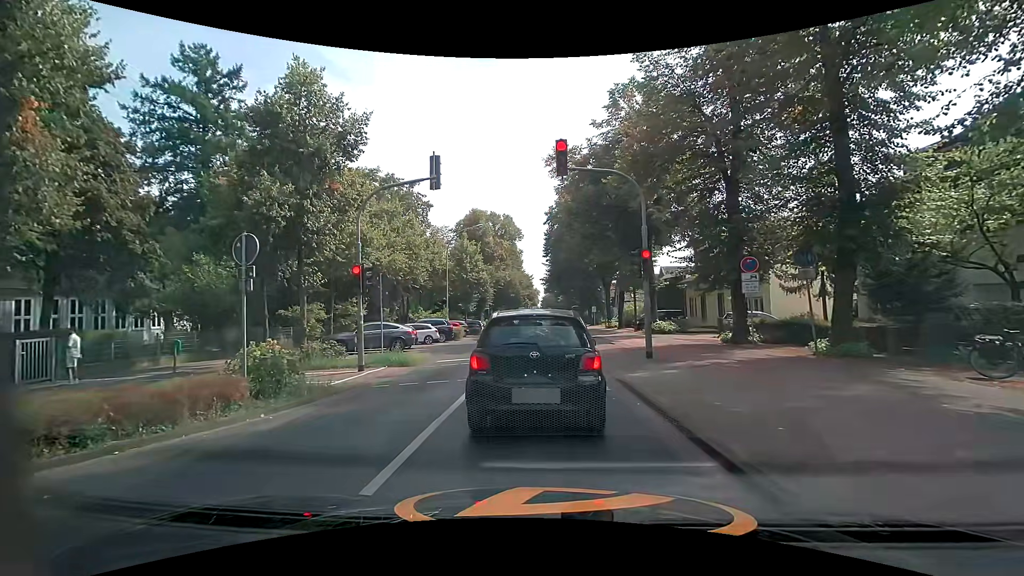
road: secondary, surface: asphalt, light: Day
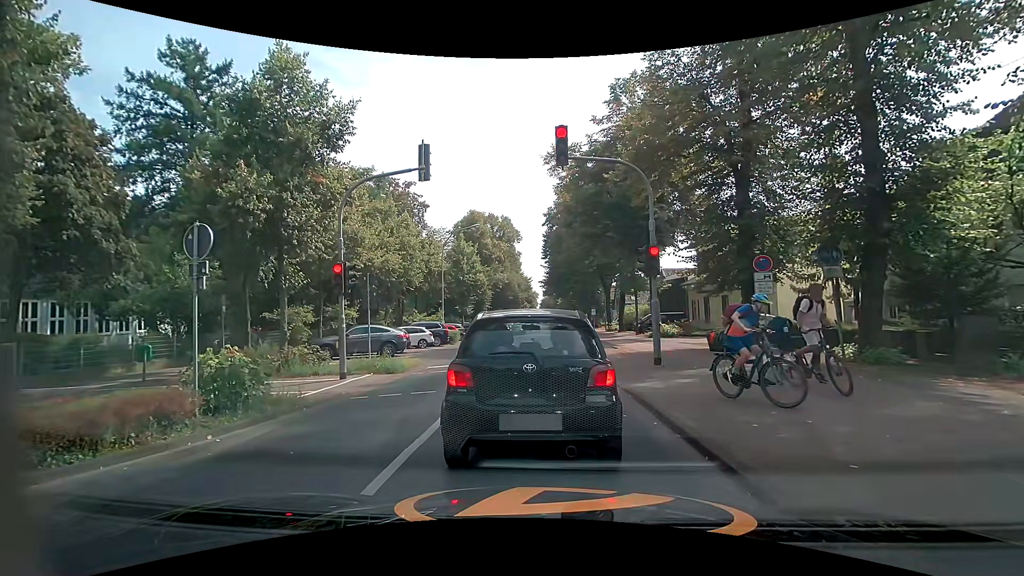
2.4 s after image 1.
(0.0, +1.2) m; 0°
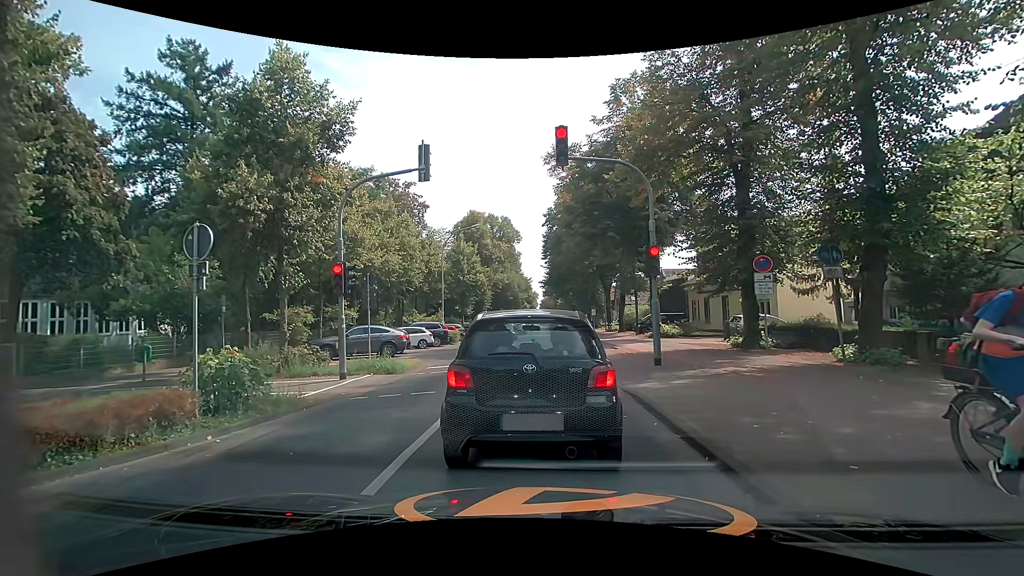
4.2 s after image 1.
(0.0, +0.1) m; 0°
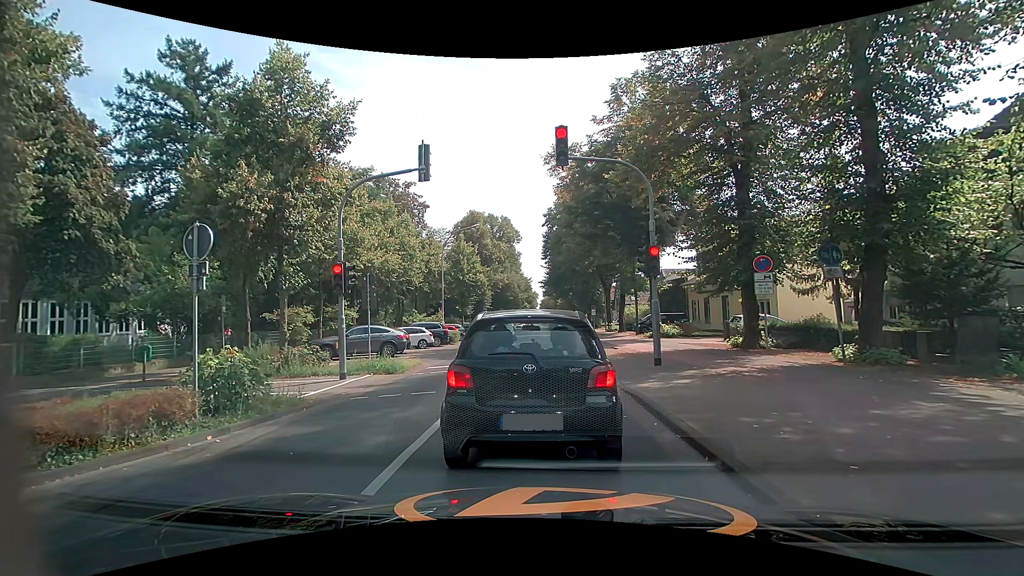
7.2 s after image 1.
(0.0, 0.0) m; 0°
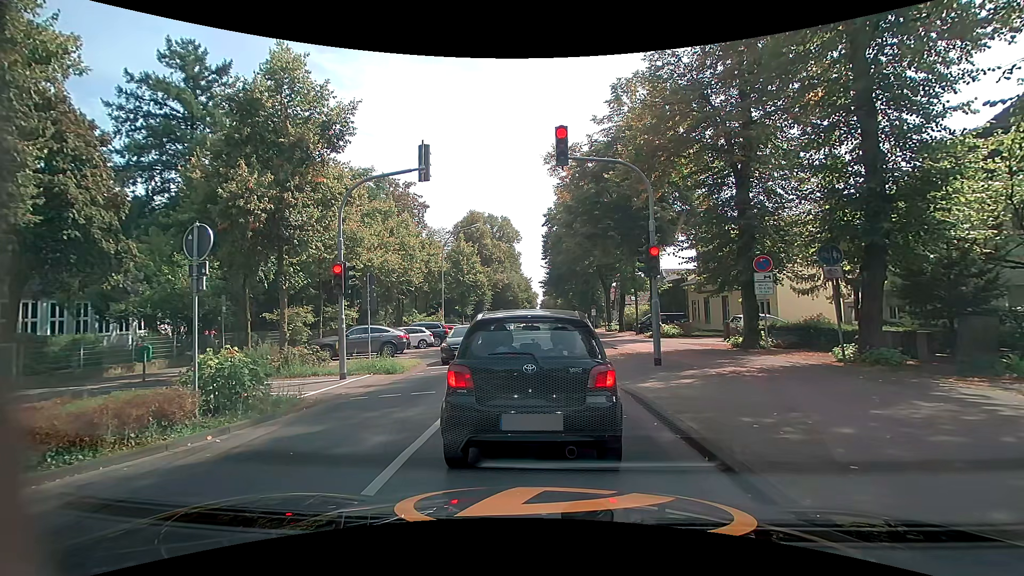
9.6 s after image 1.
(0.0, 0.0) m; 0°
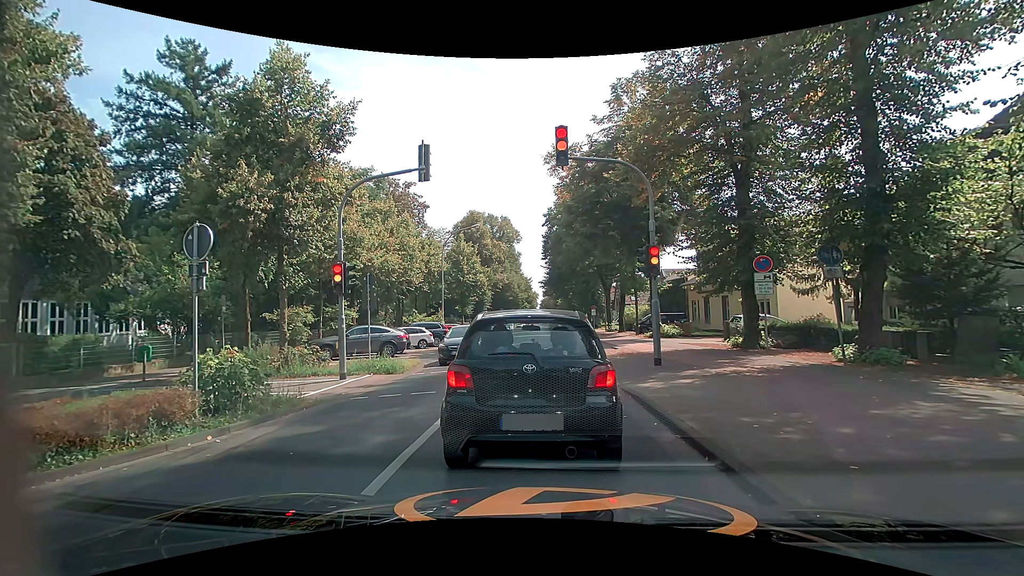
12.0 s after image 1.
(0.0, 0.0) m; 0°
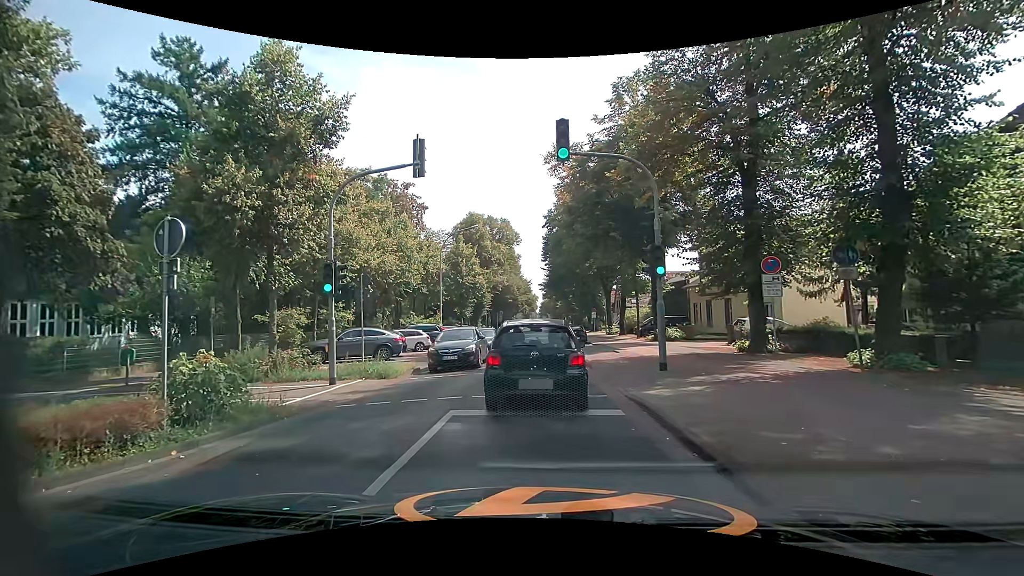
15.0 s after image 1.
(0.0, +0.7) m; 0°
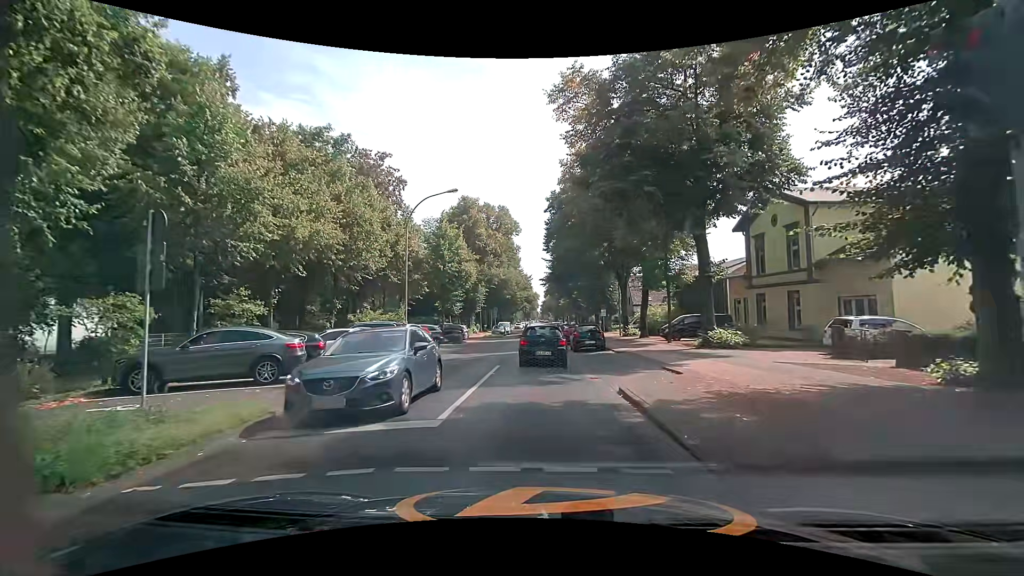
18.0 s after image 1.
(-0.3, +10.8) m; -1°
(0, +10) (0, +20) (0, +30) (0, +40) (-1, +50) (-1, +60) (-1, +70) (-1, +80) (-1, +90) (-1, +100) m
